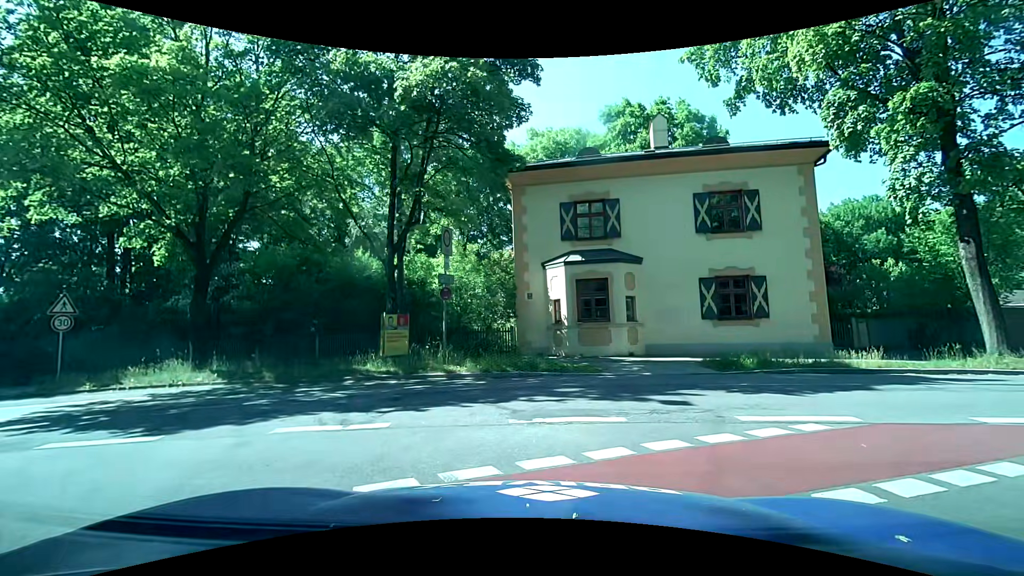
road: residential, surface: asphalt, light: Day
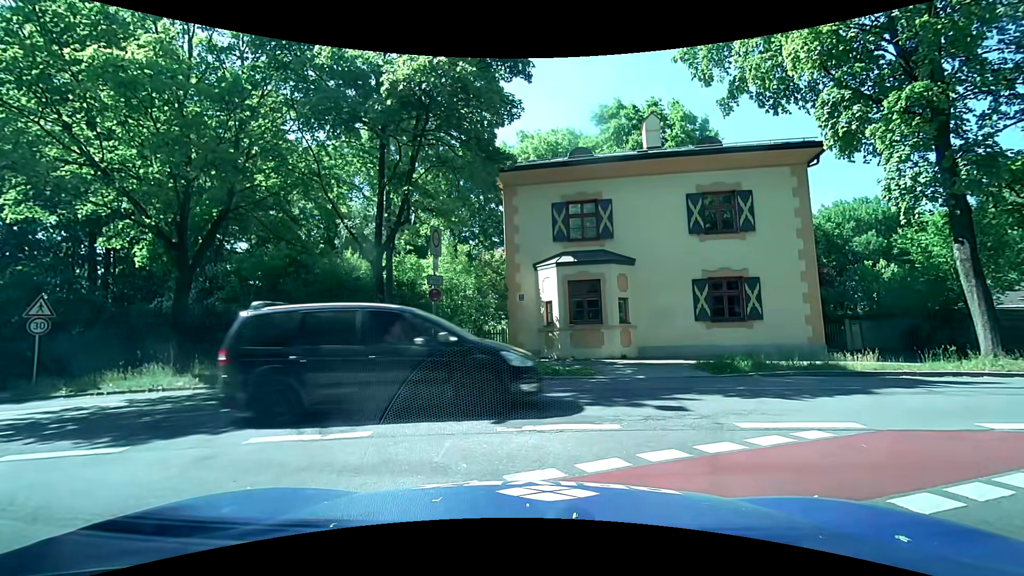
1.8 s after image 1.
(0.0, +0.4) m; 0°
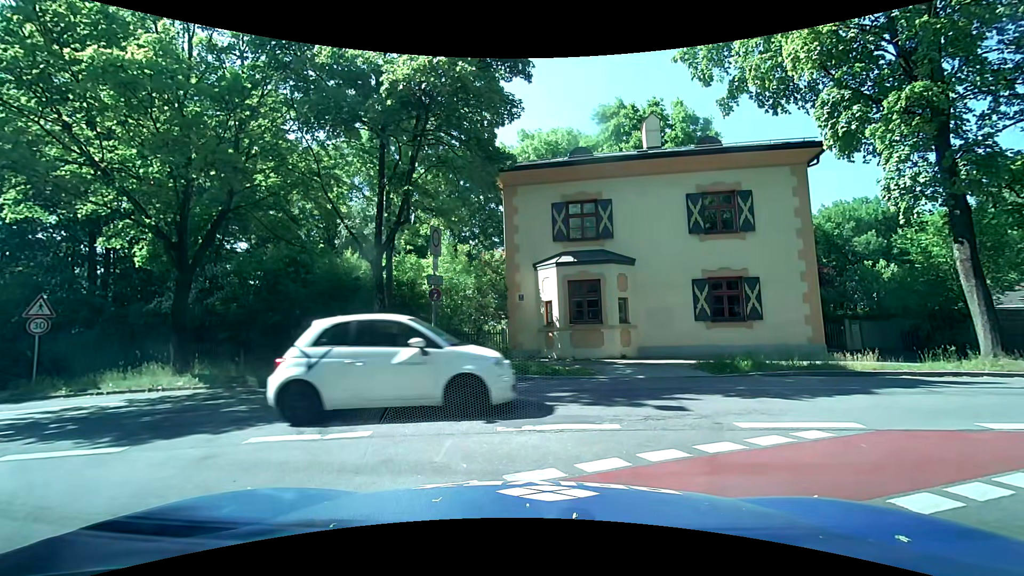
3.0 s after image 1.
(0.0, 0.0) m; 0°
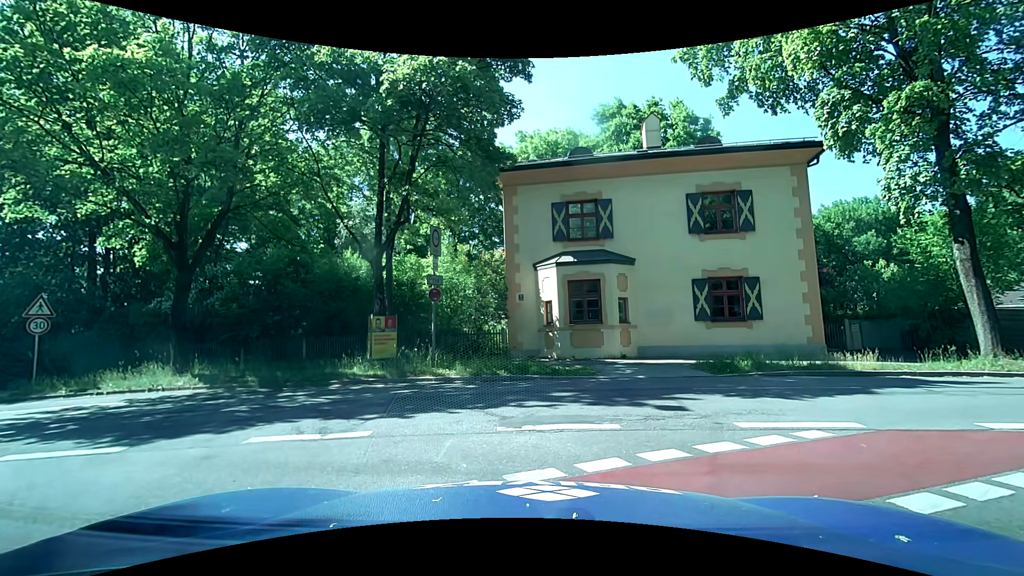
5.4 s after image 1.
(0.0, 0.0) m; 0°
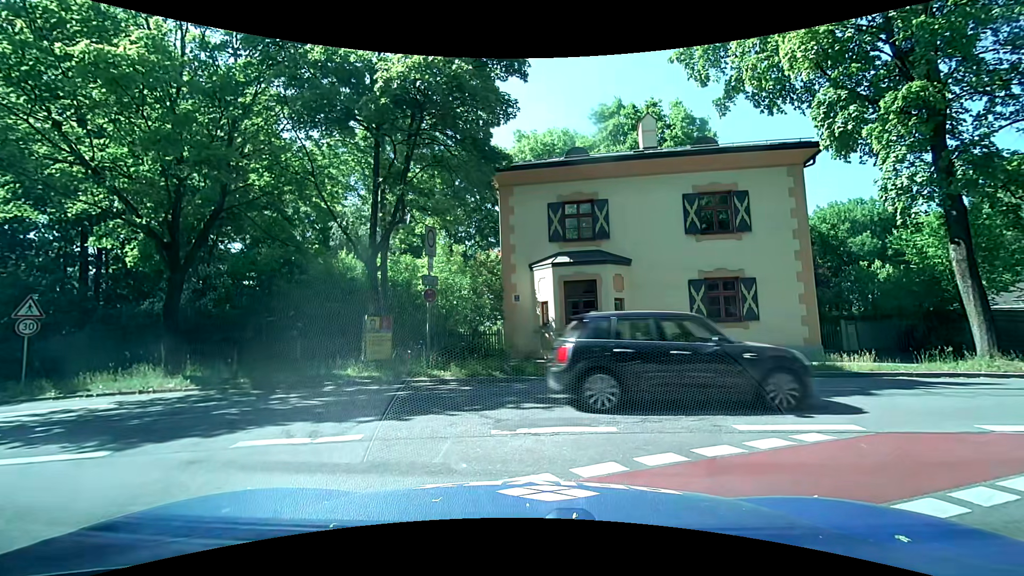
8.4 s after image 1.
(0.0, +0.1) m; 0°
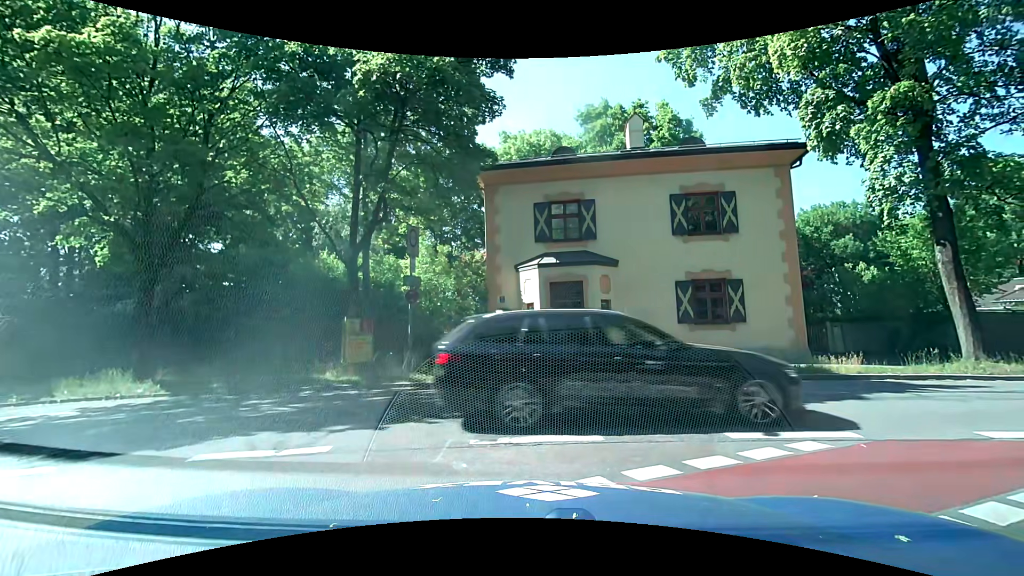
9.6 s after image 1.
(0.0, +0.4) m; 0°
